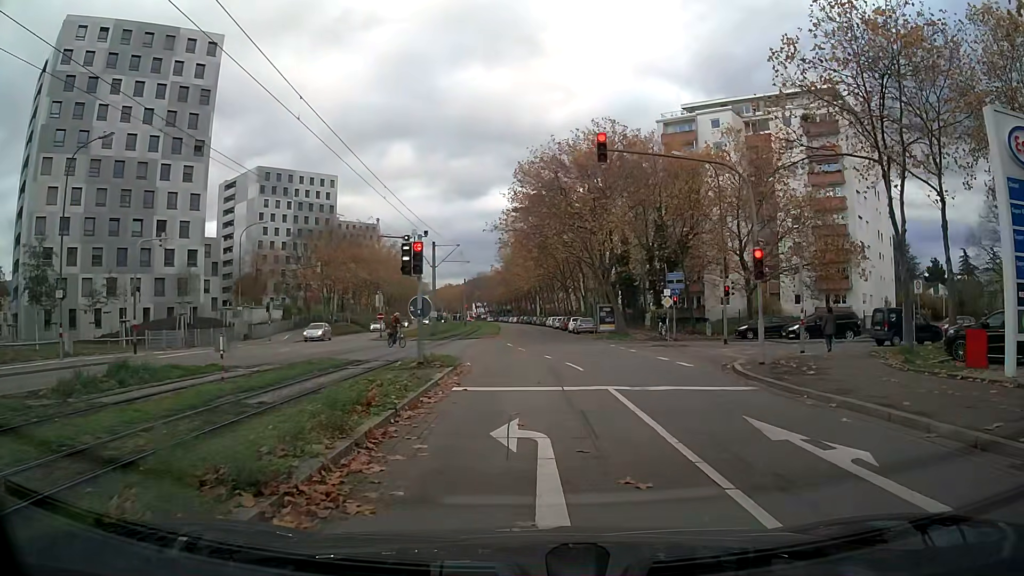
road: tertiary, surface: asphalt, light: Day
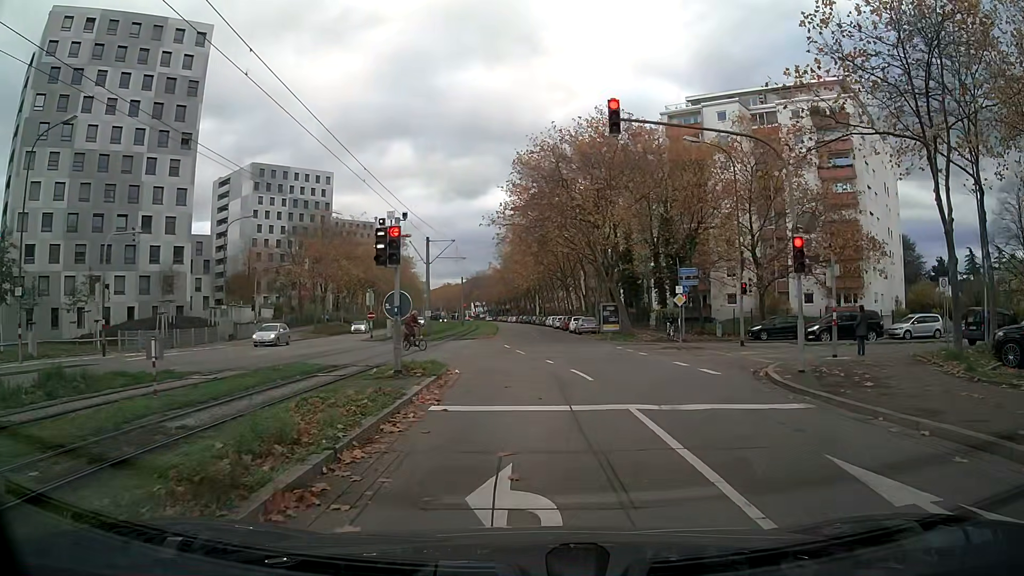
(0.0, +2.8) m; 0°
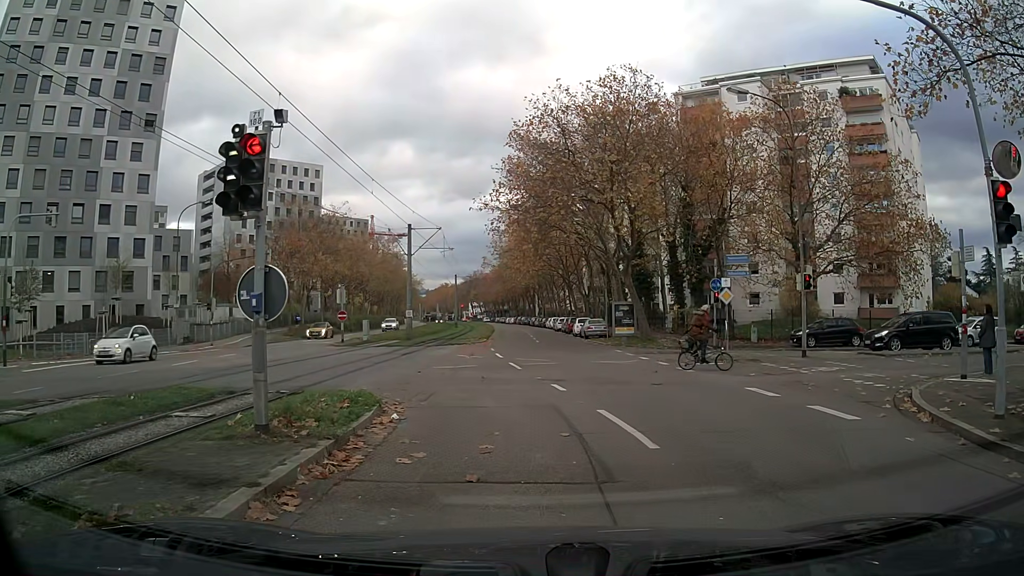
(0.0, +7.1) m; 0°
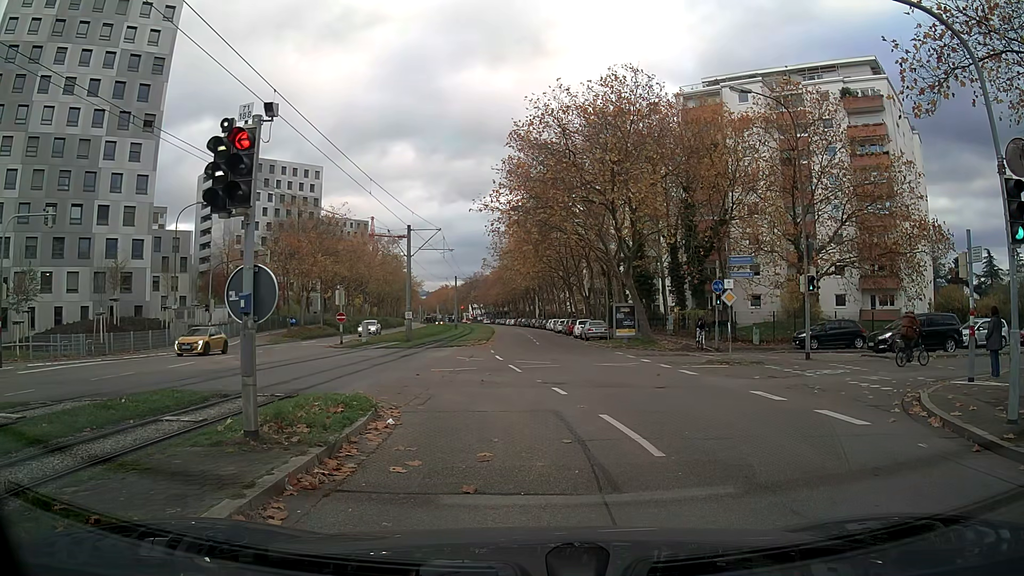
(0.0, +0.4) m; 0°
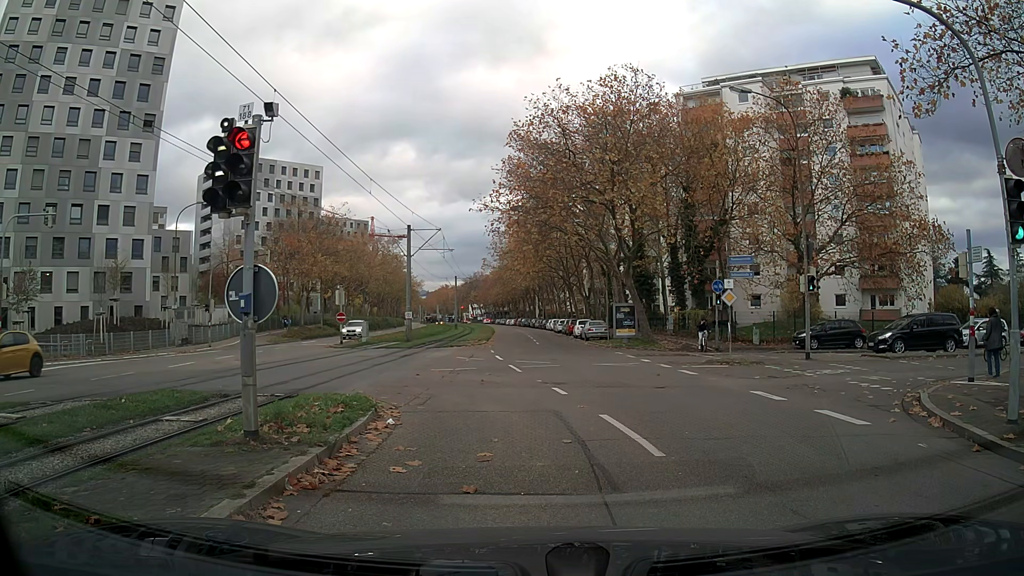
(0.0, 0.0) m; 0°
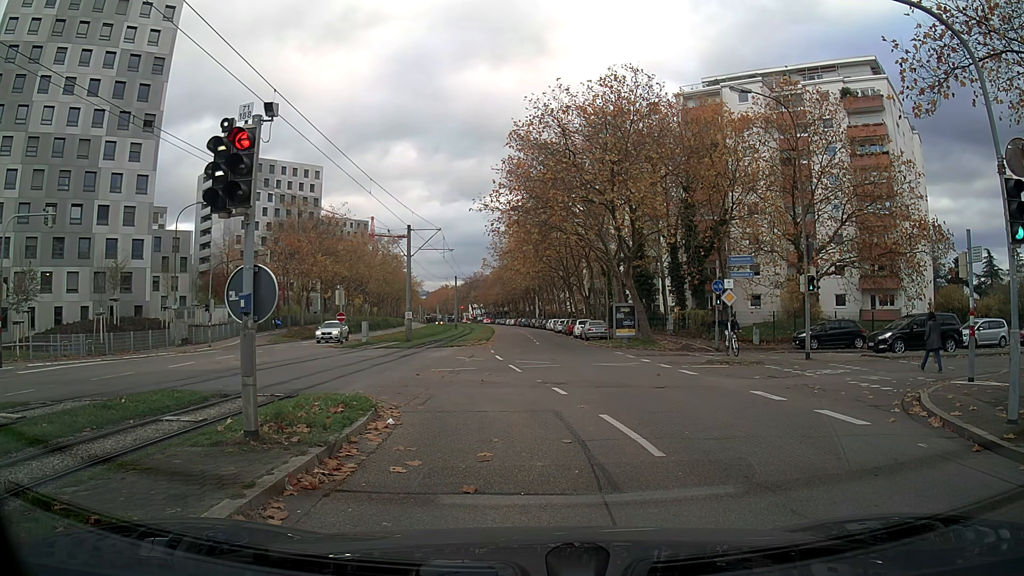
(0.0, 0.0) m; 0°
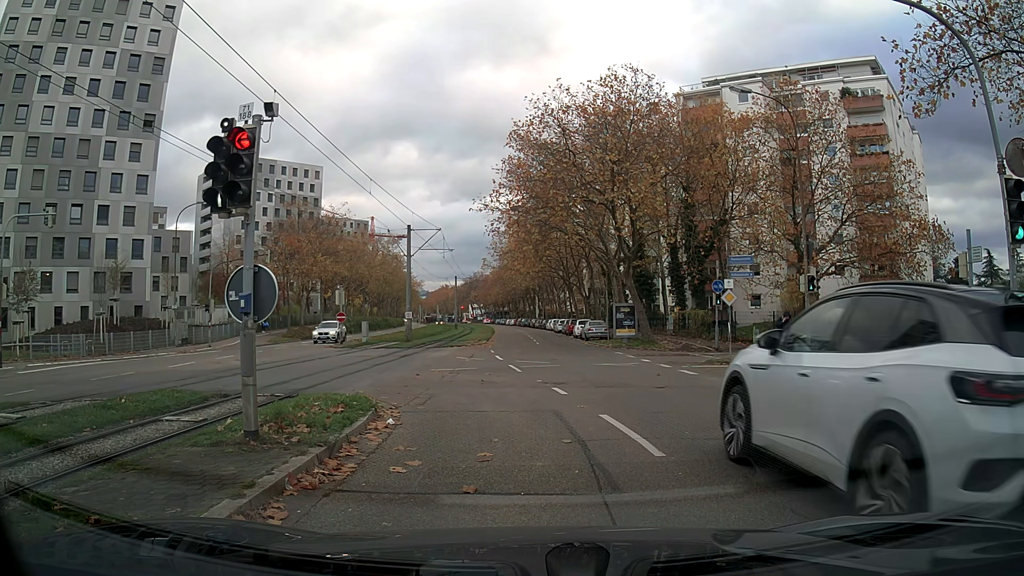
(0.0, 0.0) m; 0°
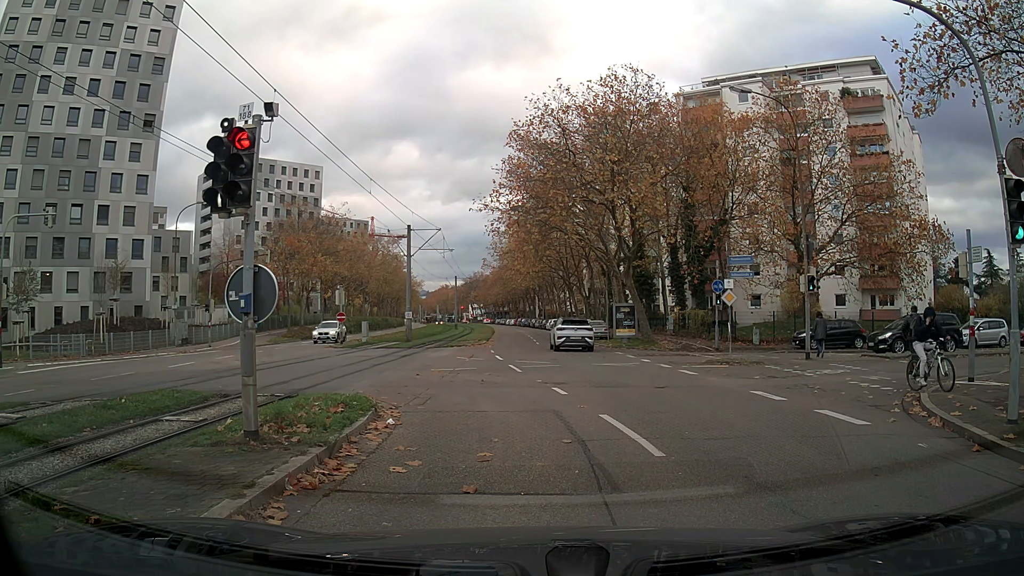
(0.0, 0.0) m; 0°
